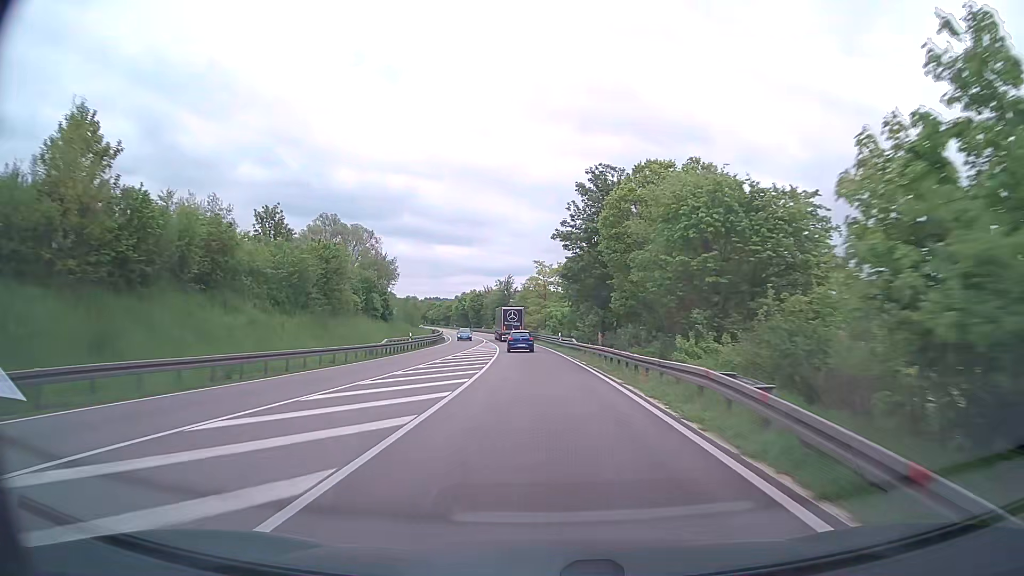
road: trunk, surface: asphalt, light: Day
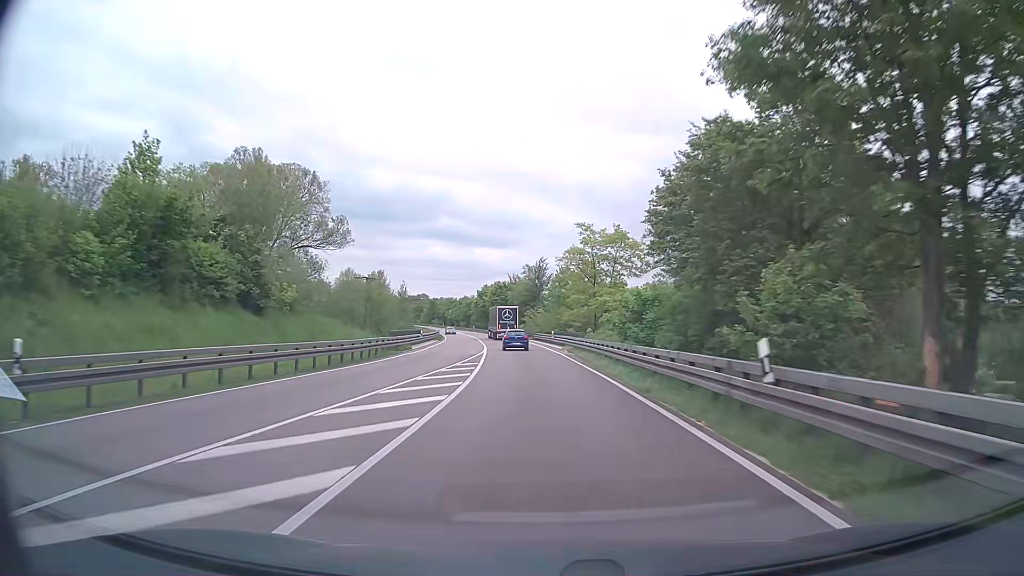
(-1.1, +42.2) m; -2°
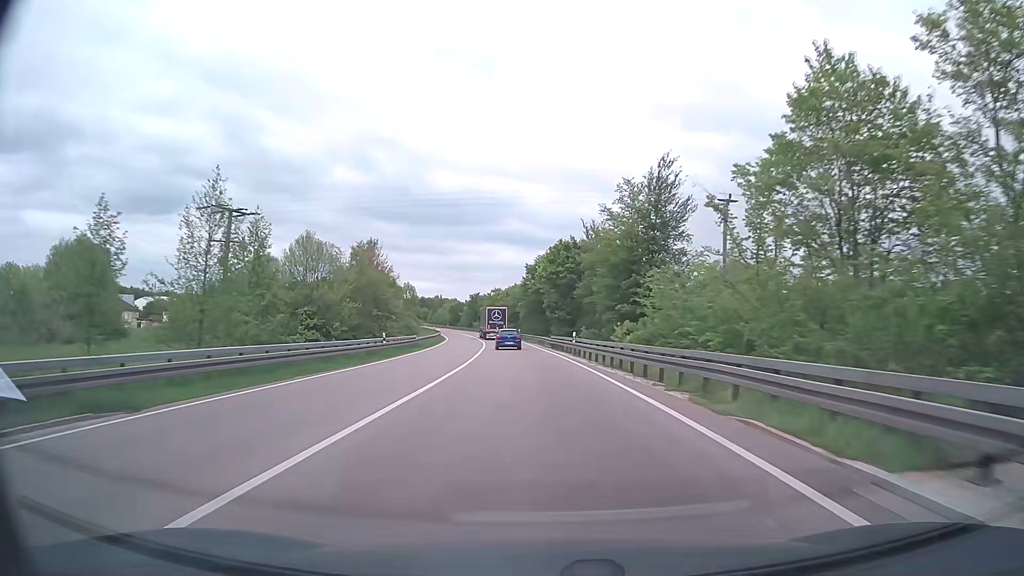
(-4.9, +70.8) m; -7°
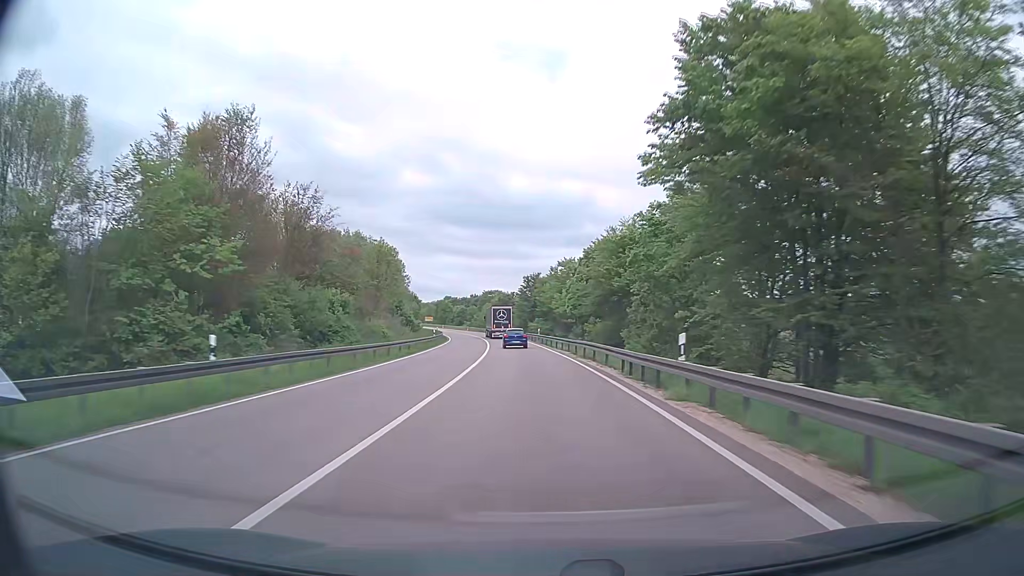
(-4.1, +71.2) m; -6°
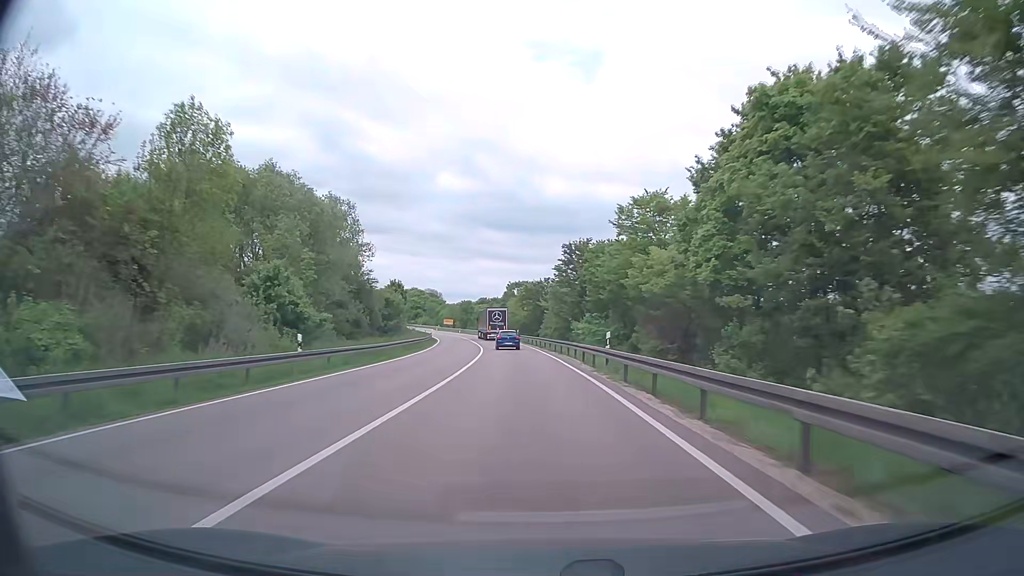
(-1.3, +43.0) m; -3°
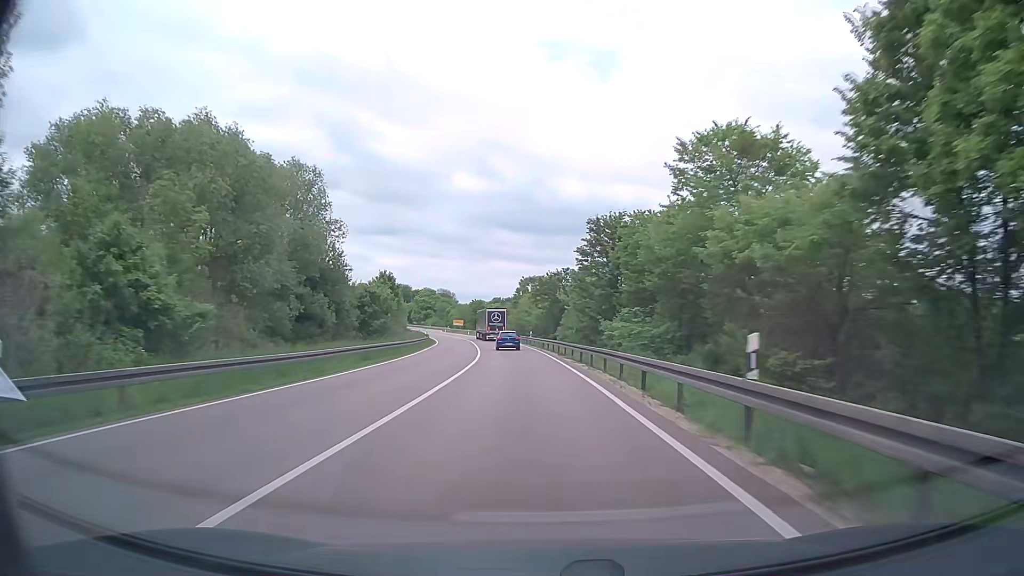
(-0.2, +14.3) m; -1°
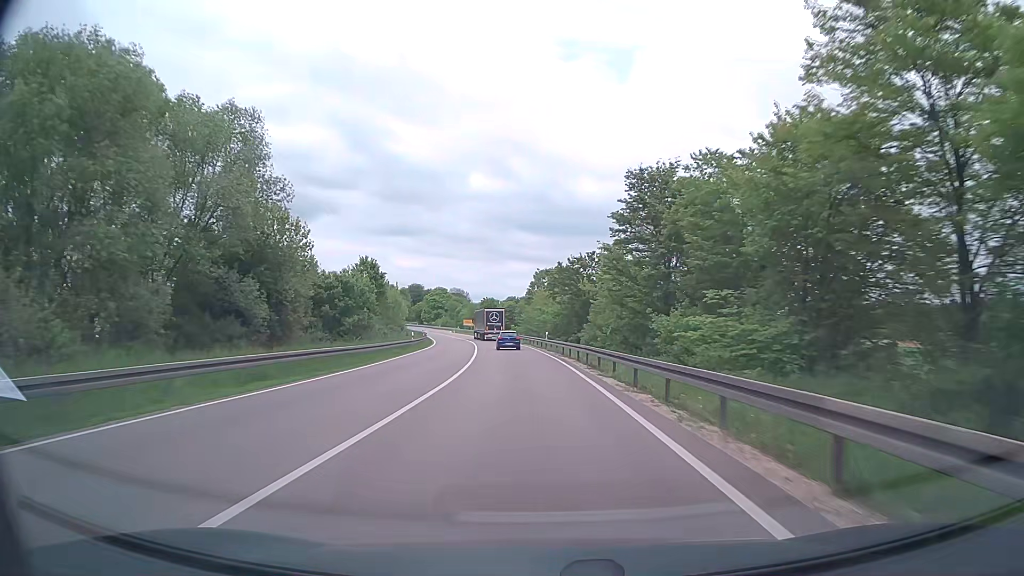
(-0.2, +14.3) m; -1°
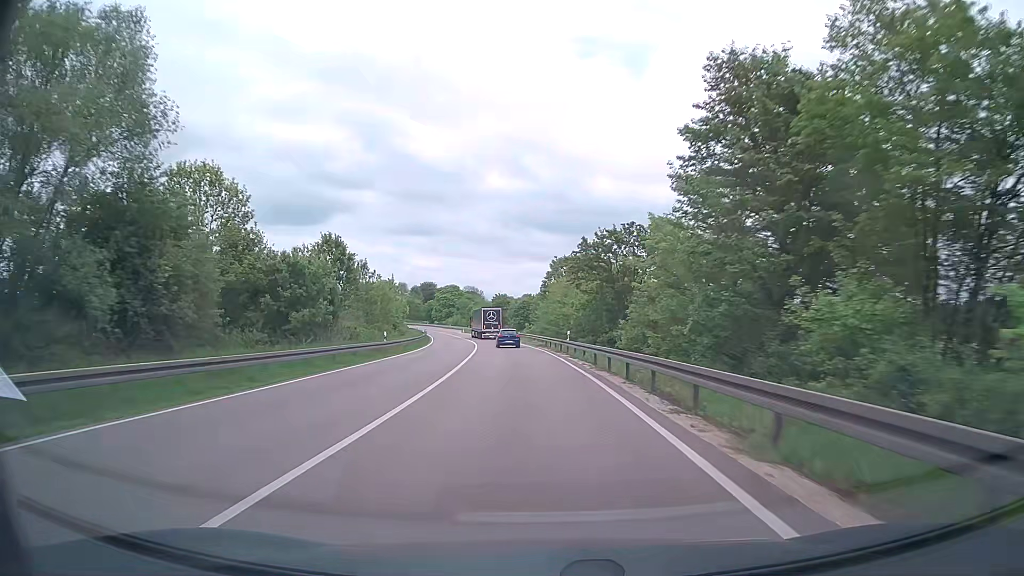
(-0.2, +14.3) m; -1°
(0, +10) (0, +20) (-1, +30) (-2, +40) (-2, +50) (-4, +60) (-5, +70) (-6, +80) (-8, +90) (-10, +99) m
